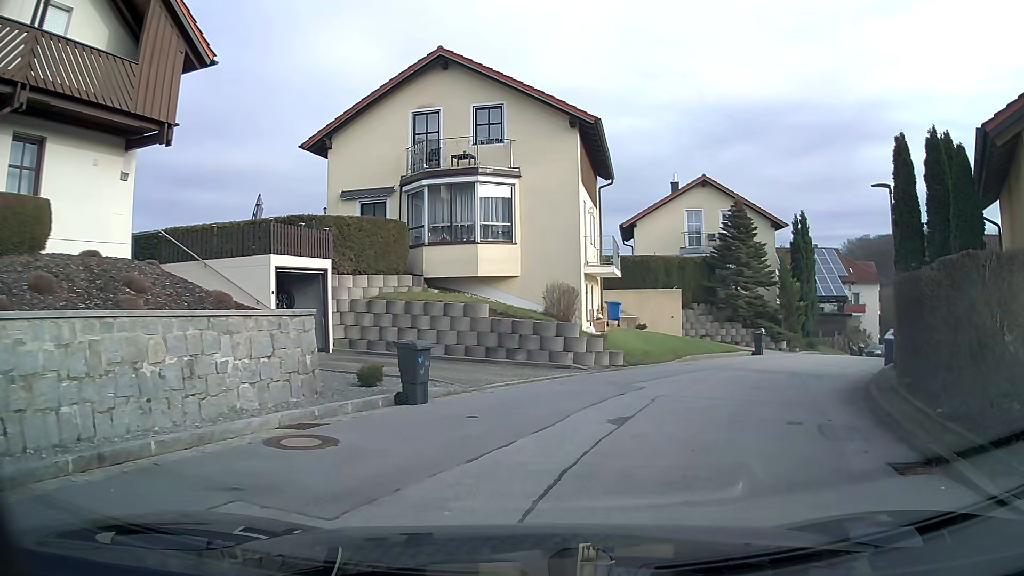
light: Day
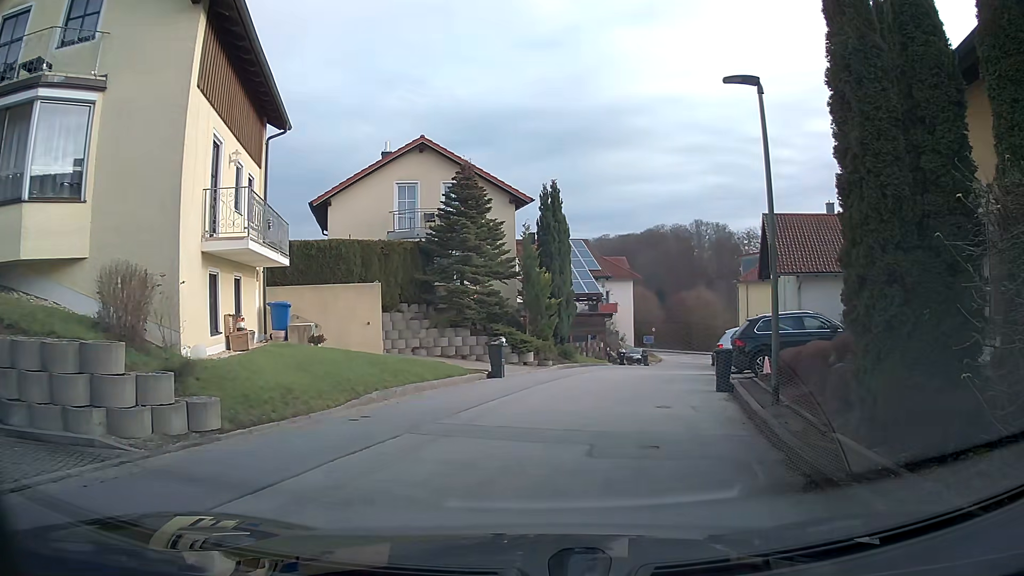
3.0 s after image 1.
(+1.9, +9.0) m; +21°
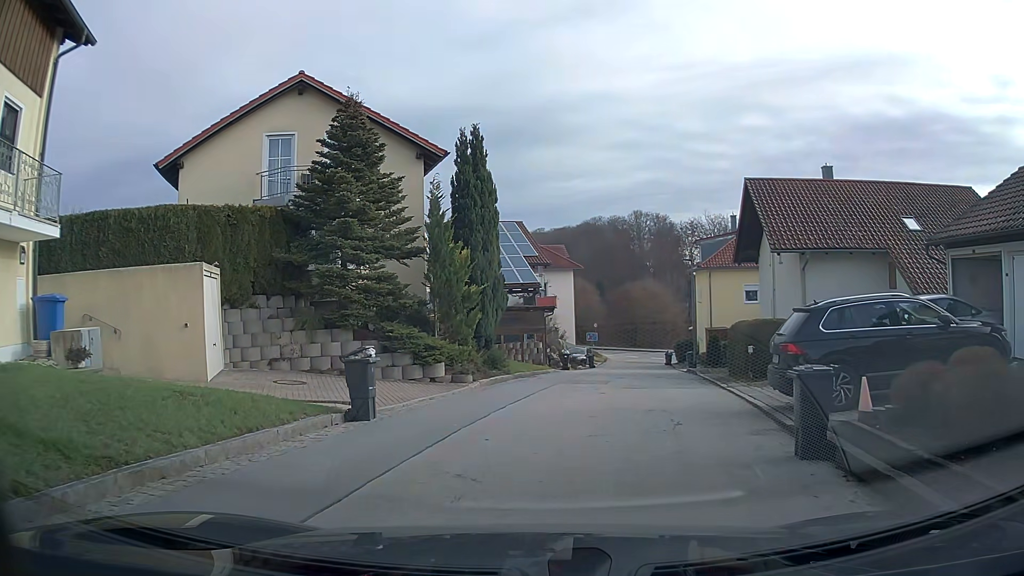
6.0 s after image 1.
(+0.4, +7.8) m; +6°
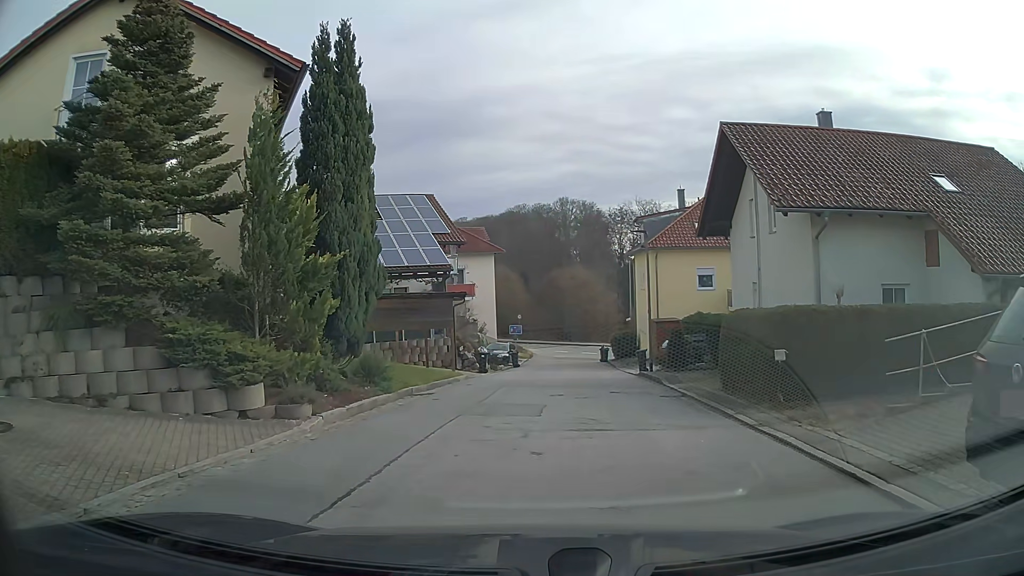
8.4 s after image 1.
(+0.4, +7.4) m; +5°
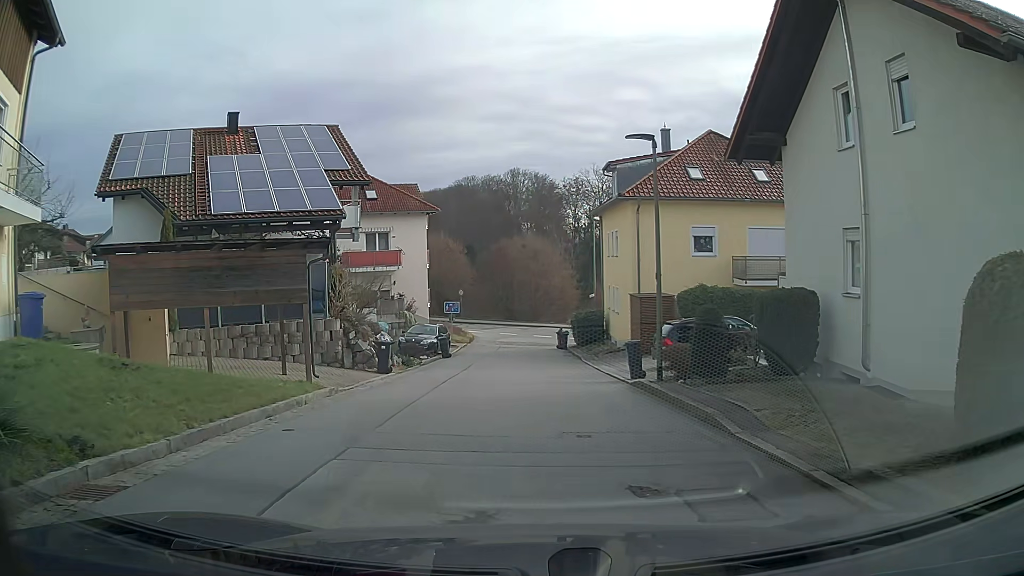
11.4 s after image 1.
(+0.4, +10.4) m; +3°
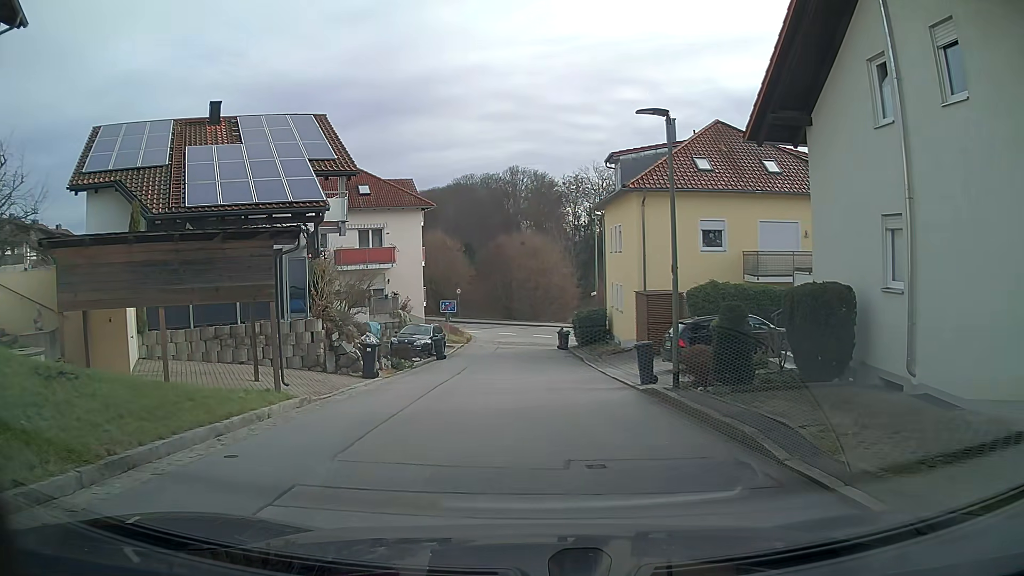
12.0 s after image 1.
(0.0, +1.6) m; 0°
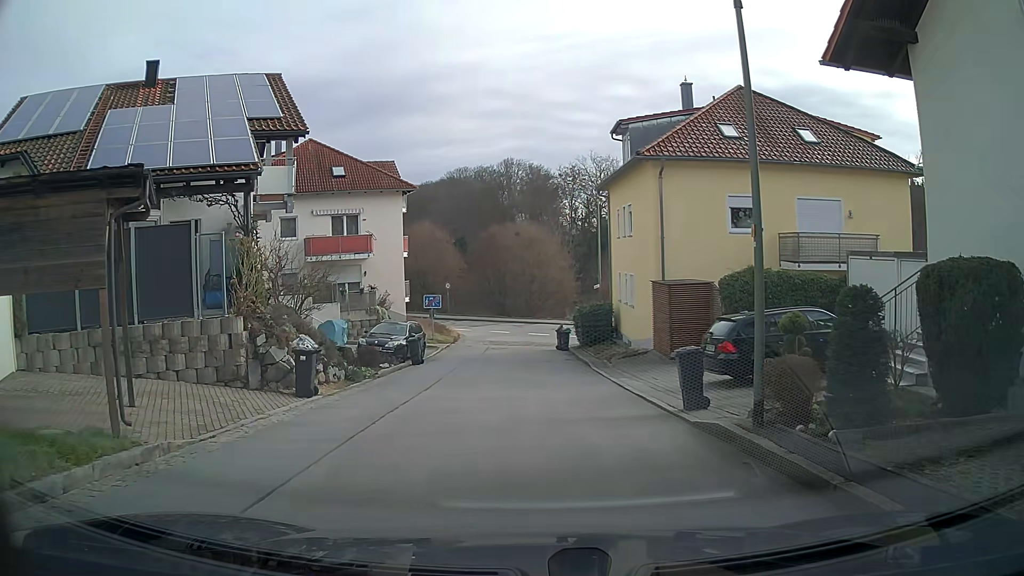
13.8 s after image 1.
(+0.1, +4.8) m; +1°
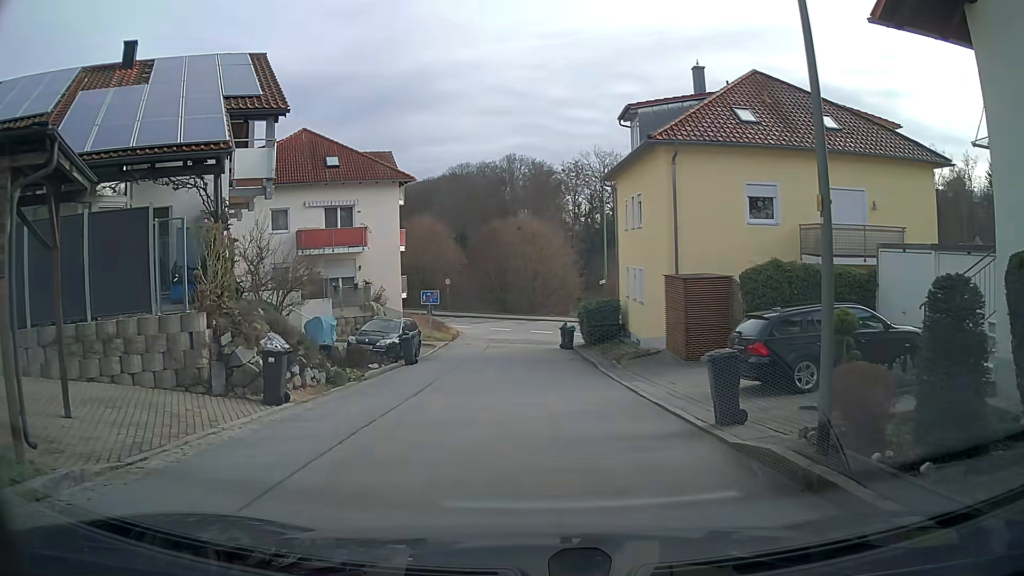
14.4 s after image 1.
(0.0, +1.7) m; -1°
(0, +10) (0, +20) (-1, +30) (+2, +40) (+11, +42) (+20, +39) (+29, +34) (+38, +30) (+47, +26) (+56, +21) m
